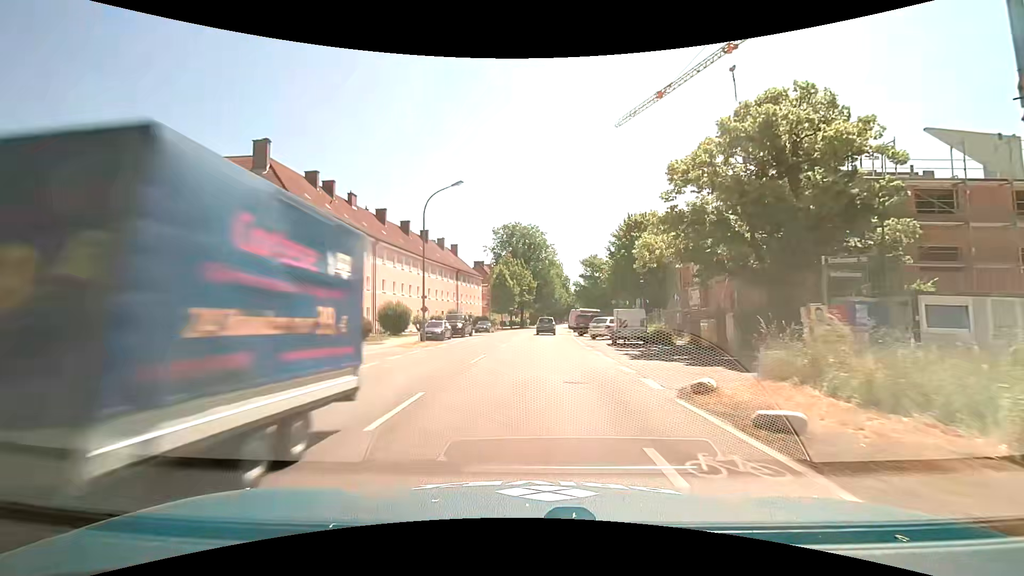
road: tertiary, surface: asphalt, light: Day
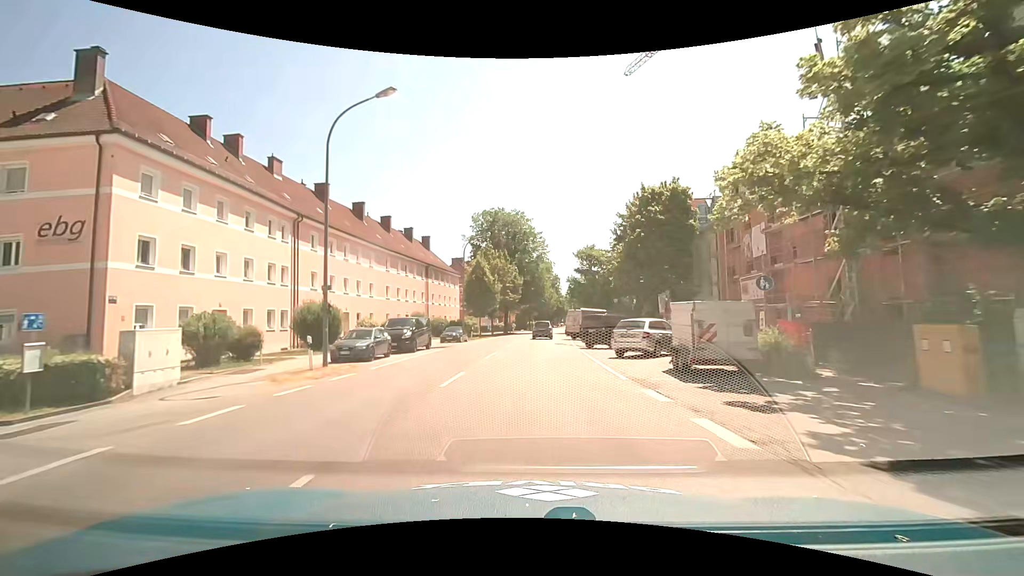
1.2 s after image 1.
(+0.2, +13.7) m; +2°
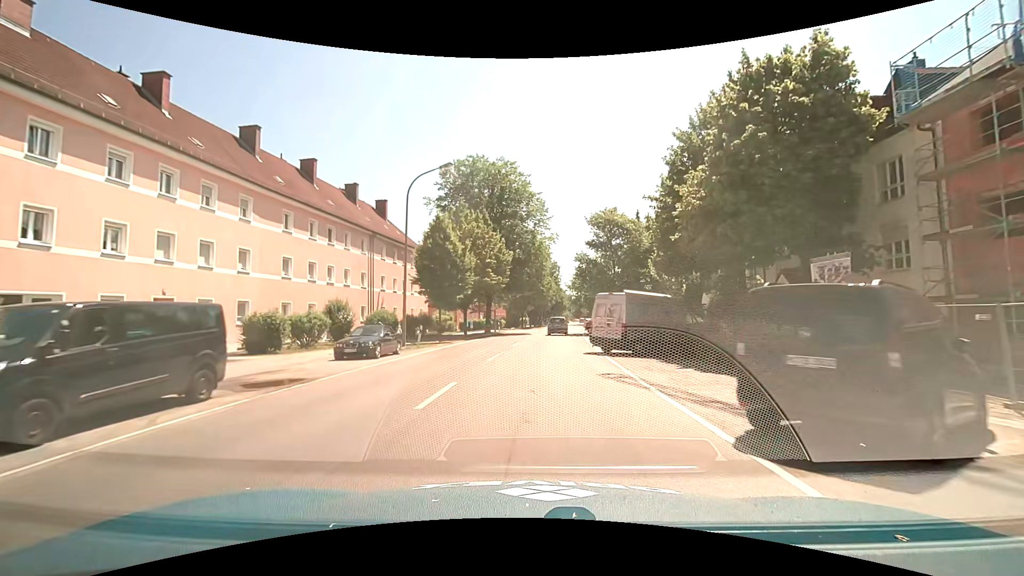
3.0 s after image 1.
(+0.2, +21.0) m; 0°
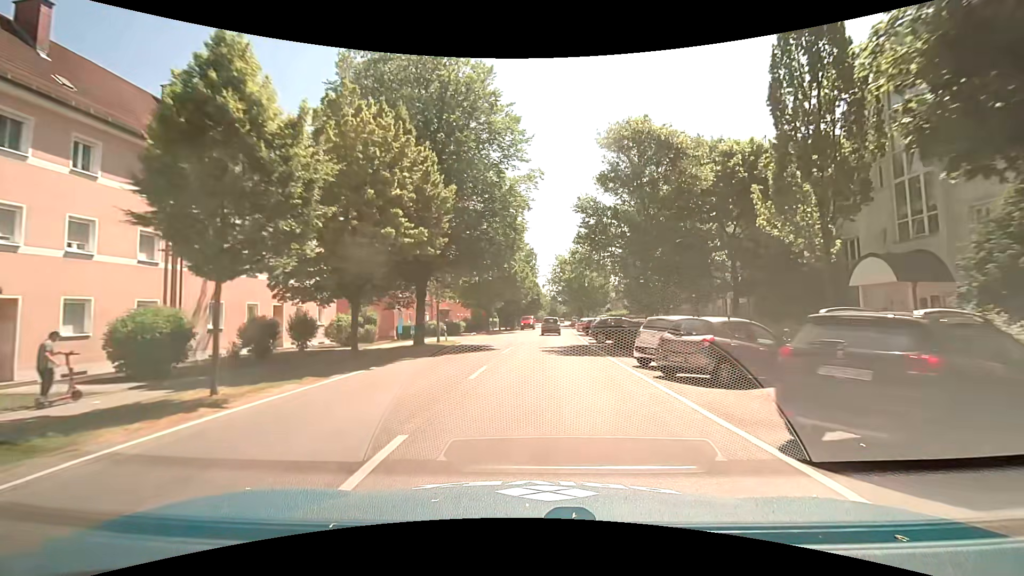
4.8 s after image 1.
(+0.5, +21.8) m; +3°
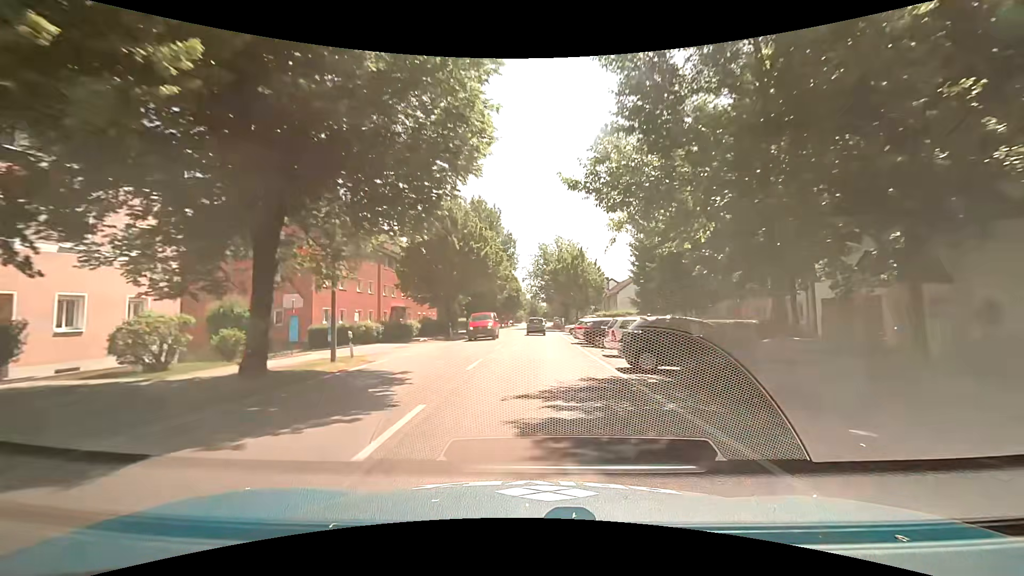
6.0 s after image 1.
(+0.5, +15.1) m; +3°
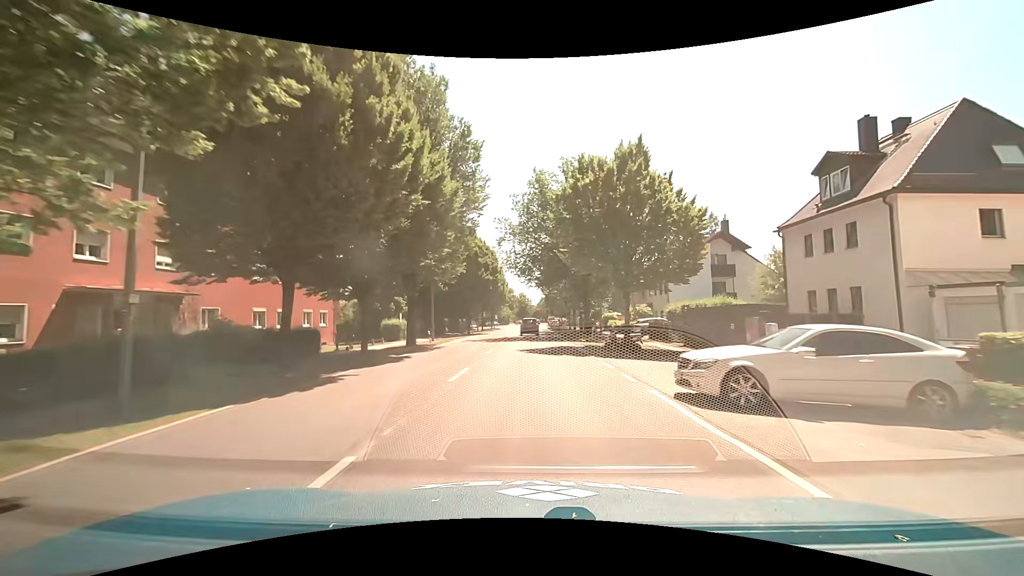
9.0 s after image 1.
(+0.2, +38.9) m; +2°
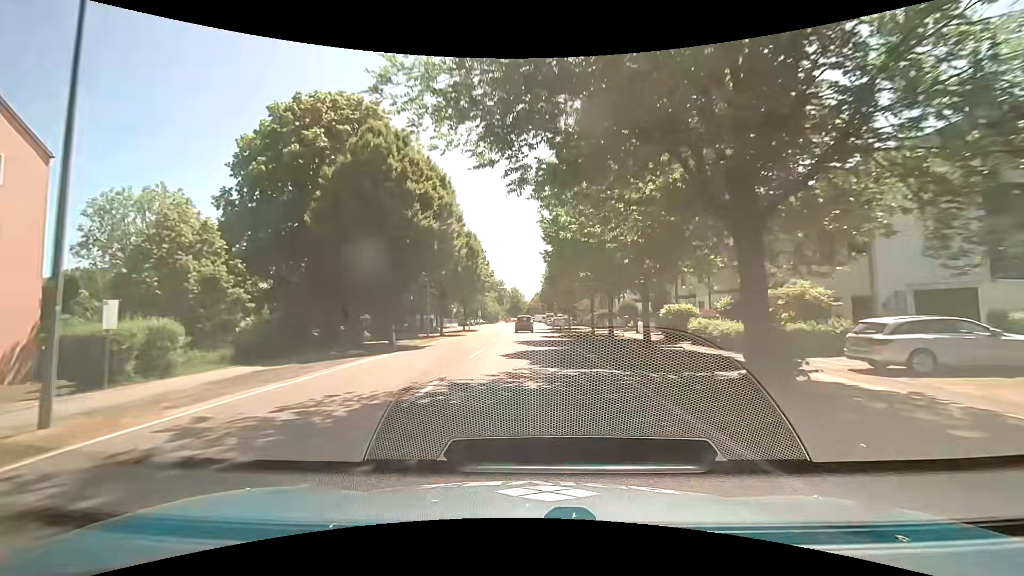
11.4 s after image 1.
(-0.3, +30.8) m; 0°
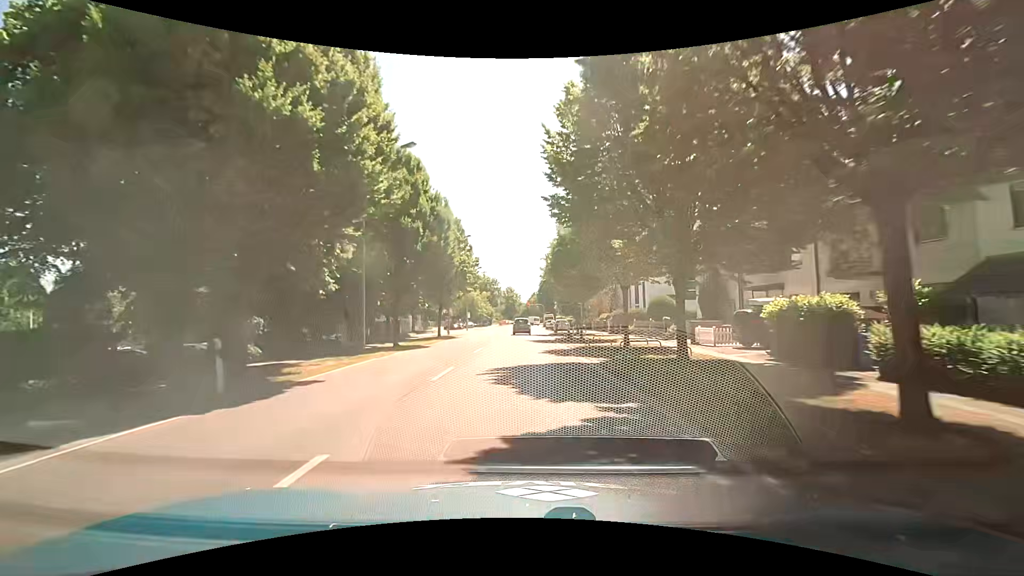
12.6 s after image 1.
(-0.2, +14.4) m; 0°
(0, +10) (0, +20) (0, +30) (0, +40) (+1, +50) (+1, +60) (+1, +70) (+1, +80) (+1, +90) (+1, +100) m
